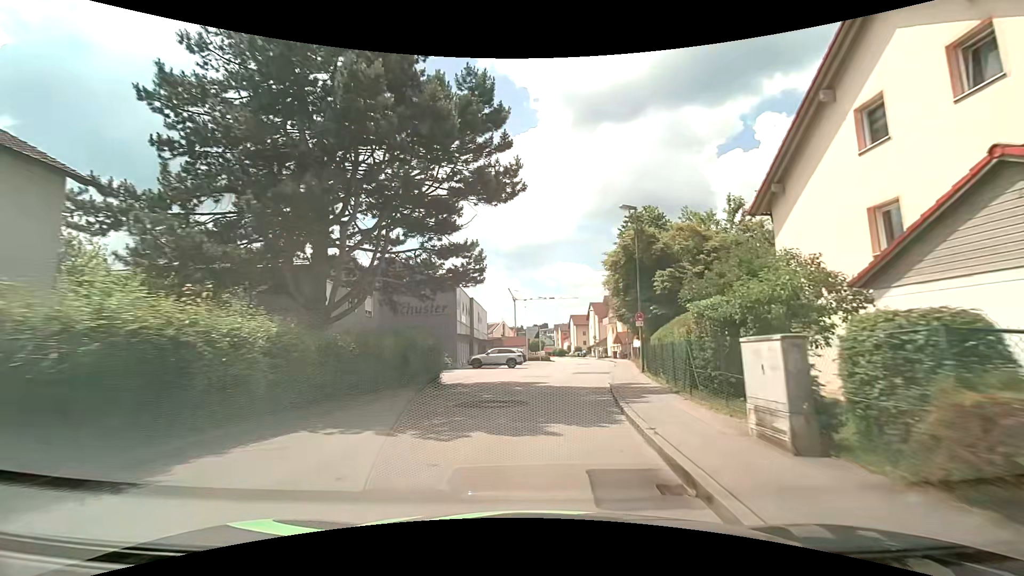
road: unclassified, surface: asphalt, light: Day
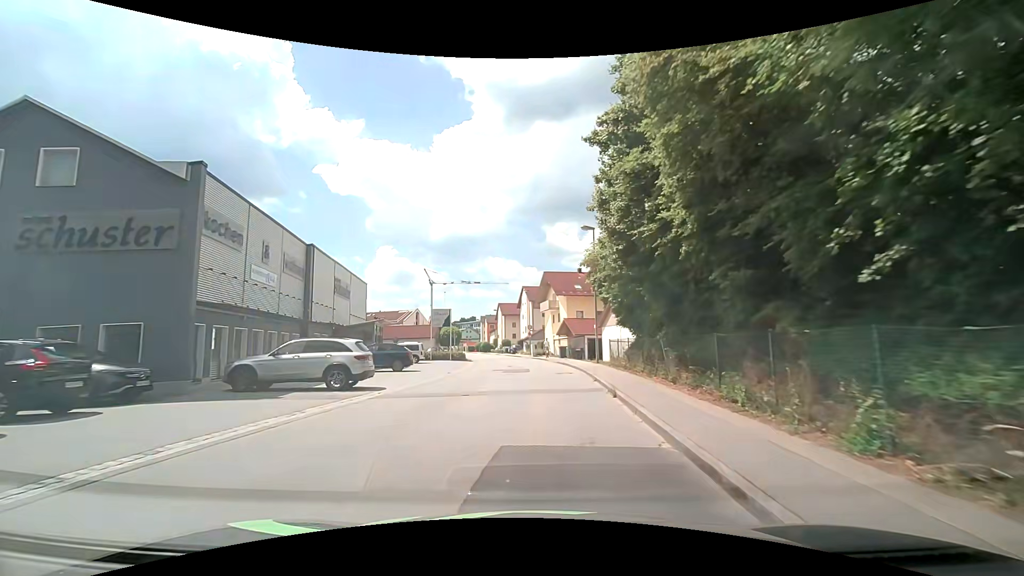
(+1.8, +24.6) m; +8°
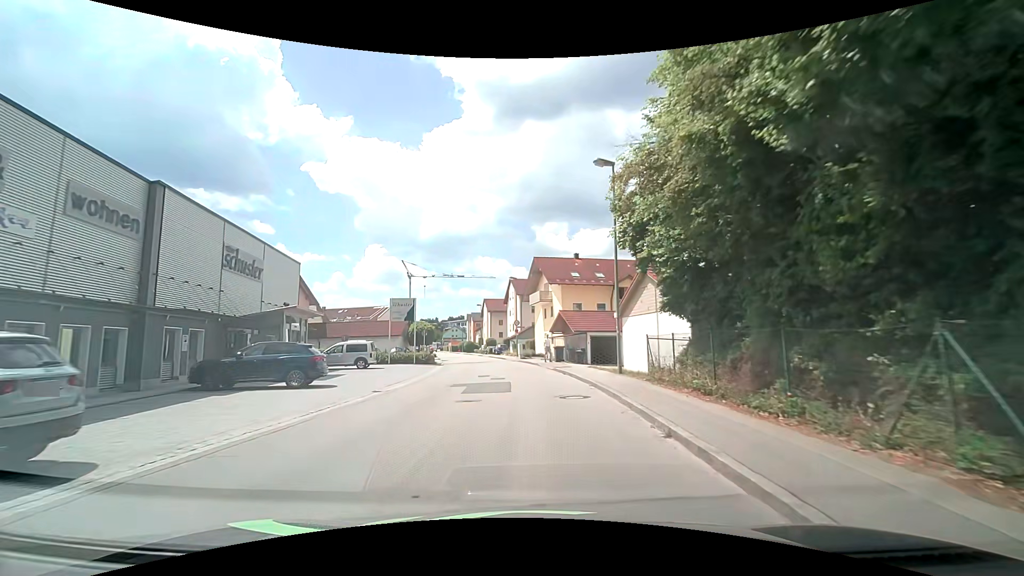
(+0.1, +10.8) m; +1°
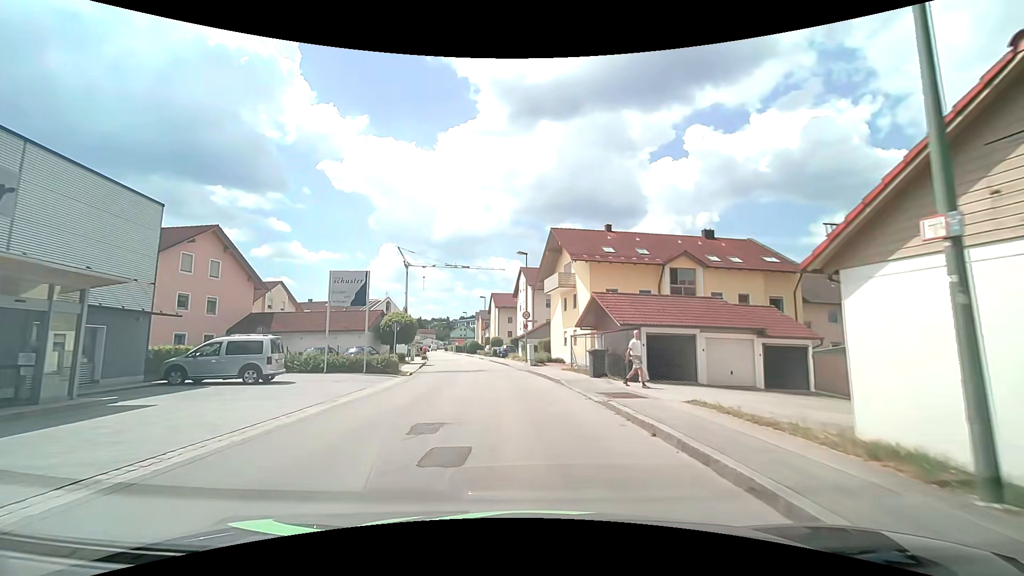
(-0.1, +14.2) m; -1°
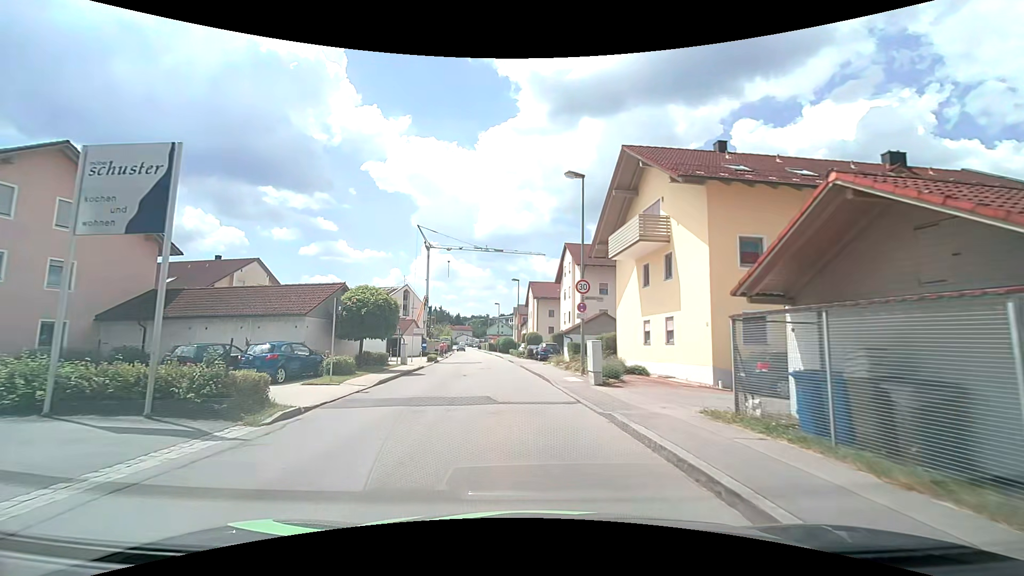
(-0.7, +16.7) m; -5°
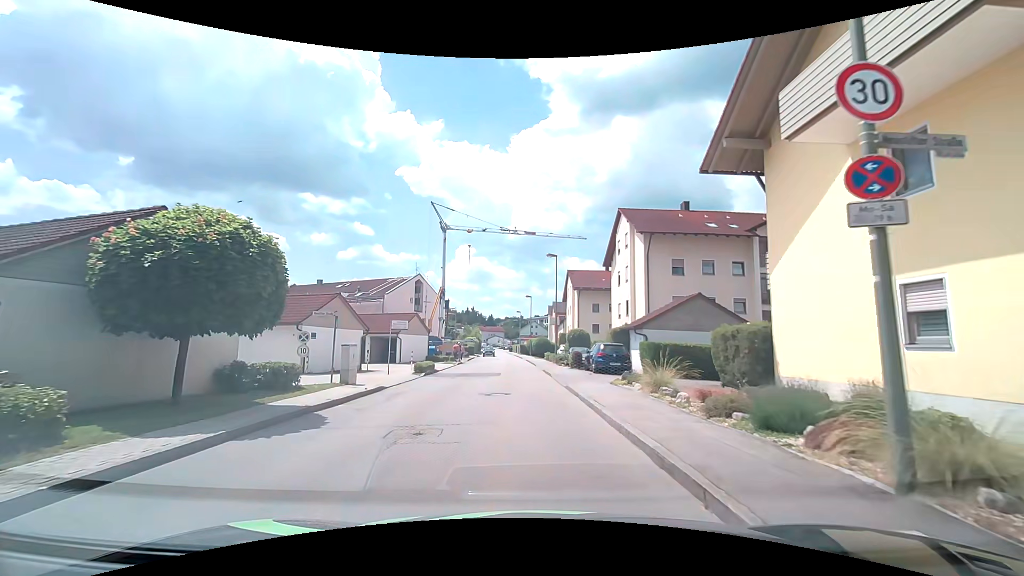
(-0.6, +15.0) m; -5°
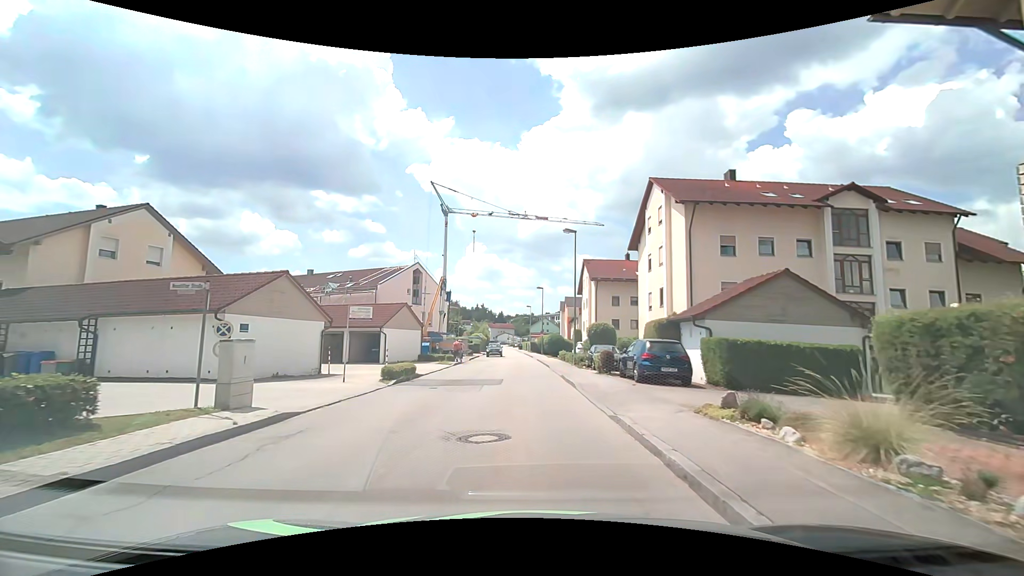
(-0.1, +7.2) m; -1°
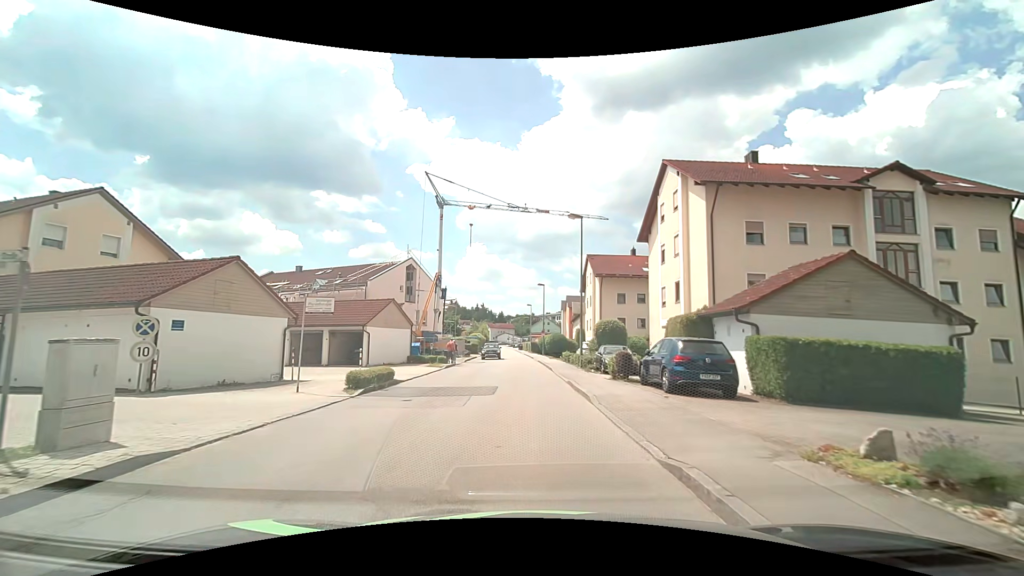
(0.0, +3.5) m; +1°
(0, +10) (0, +20) (-1, +30) (-2, +40) (-2, +50) (-3, +60) (-4, +70) (-4, +80) (-5, +90) (-6, +100) m
